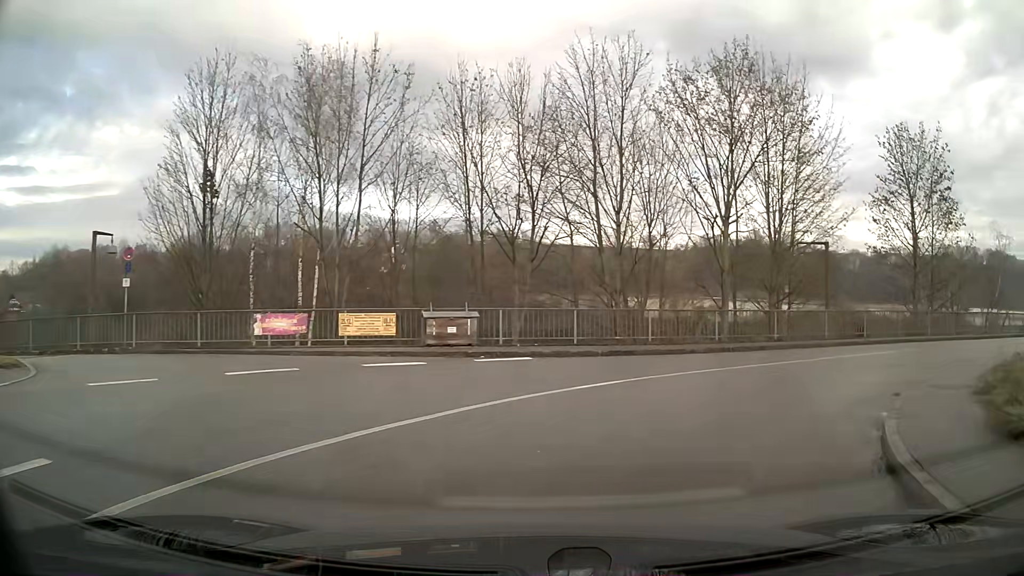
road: tertiary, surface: asphalt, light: Day
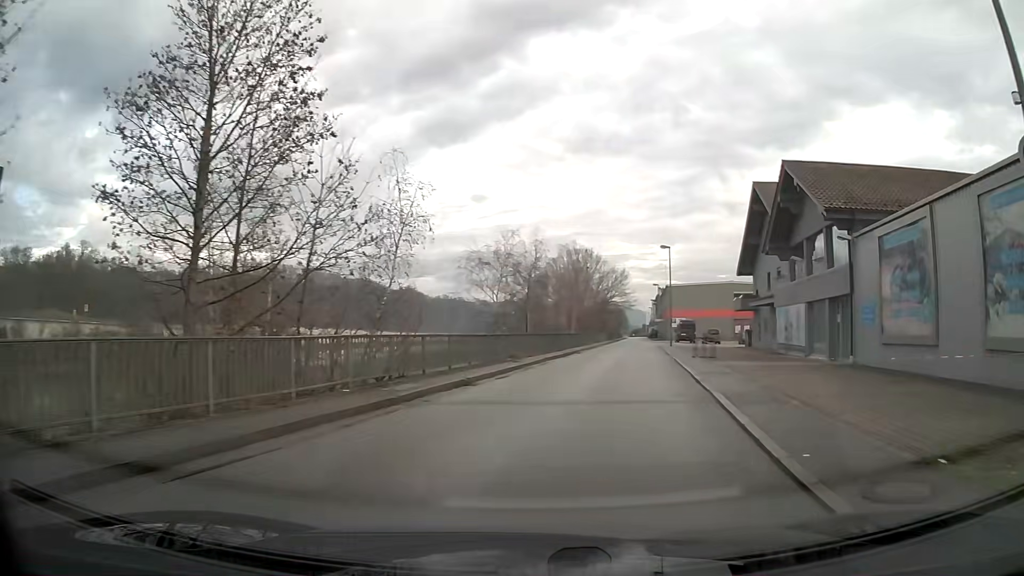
(+10.9, +17.8) m; +58°
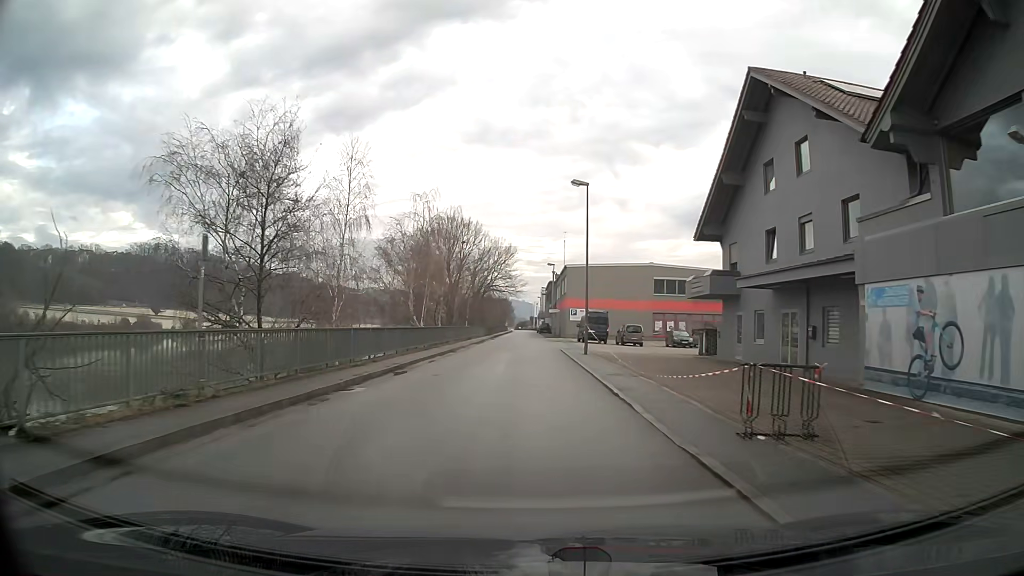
(+2.2, +22.8) m; +7°
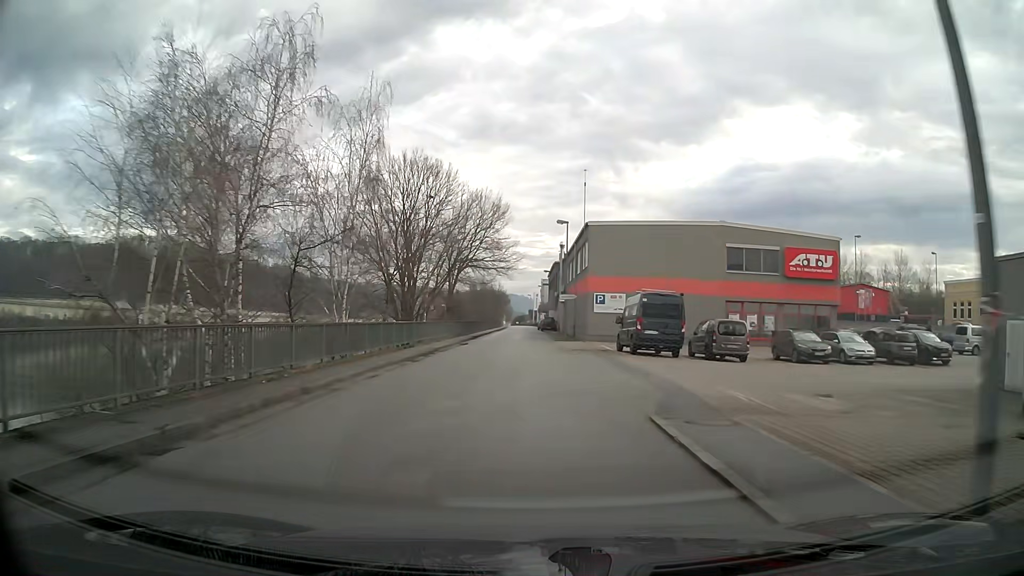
(0.0, +27.6) m; 0°
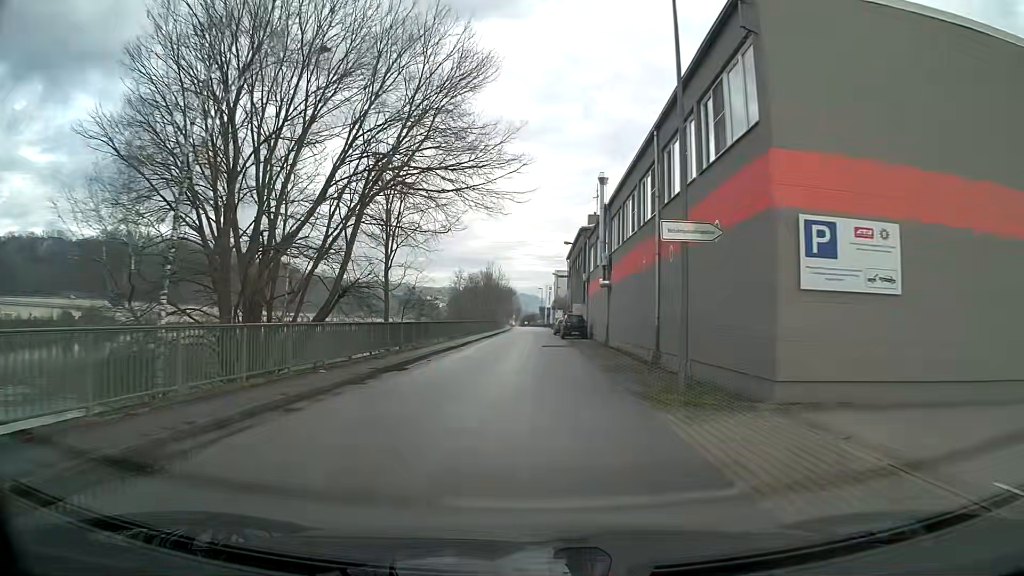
(-0.2, +32.5) m; -1°
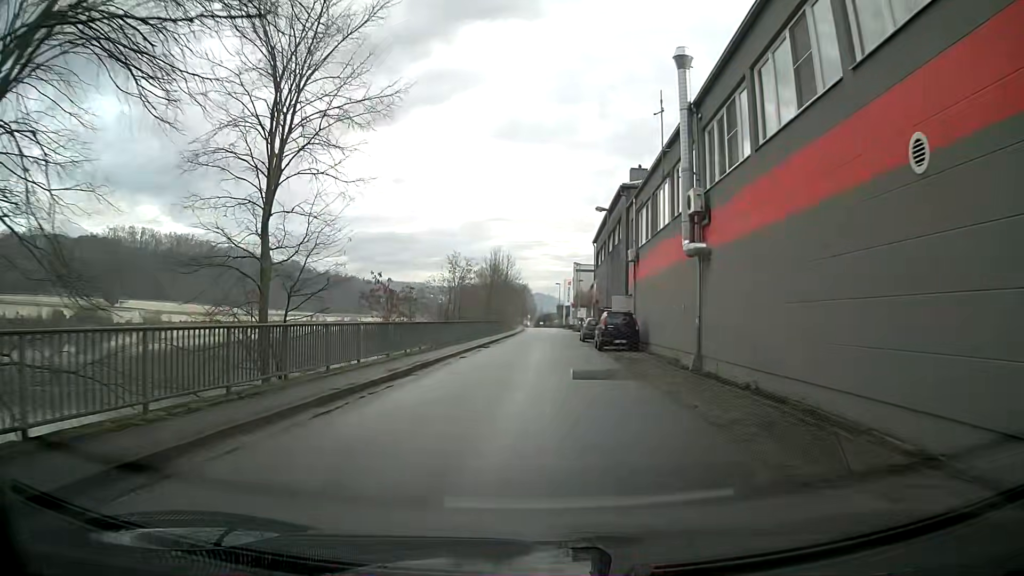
(-0.2, +17.6) m; -1°
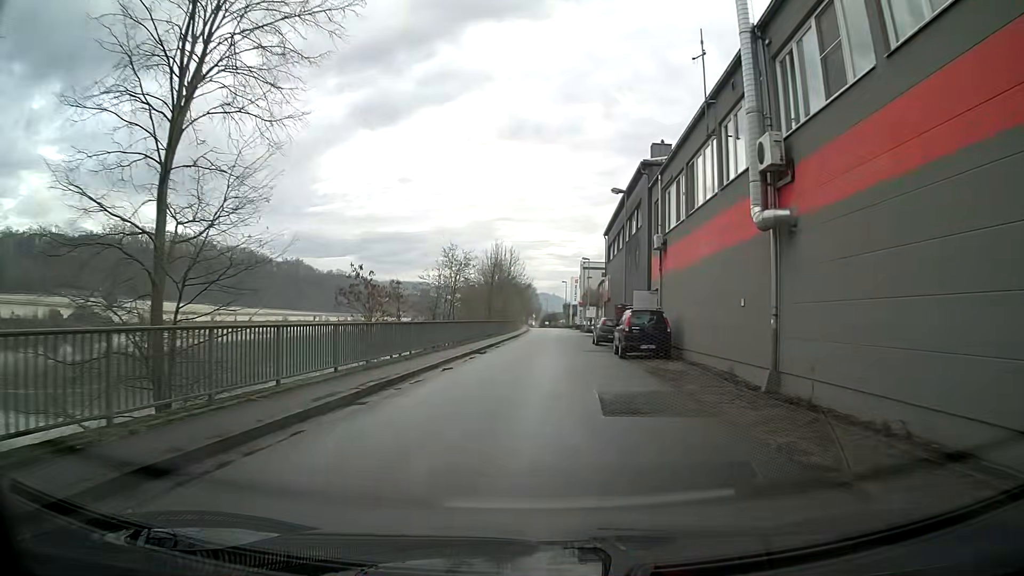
(0.0, +5.6) m; 0°
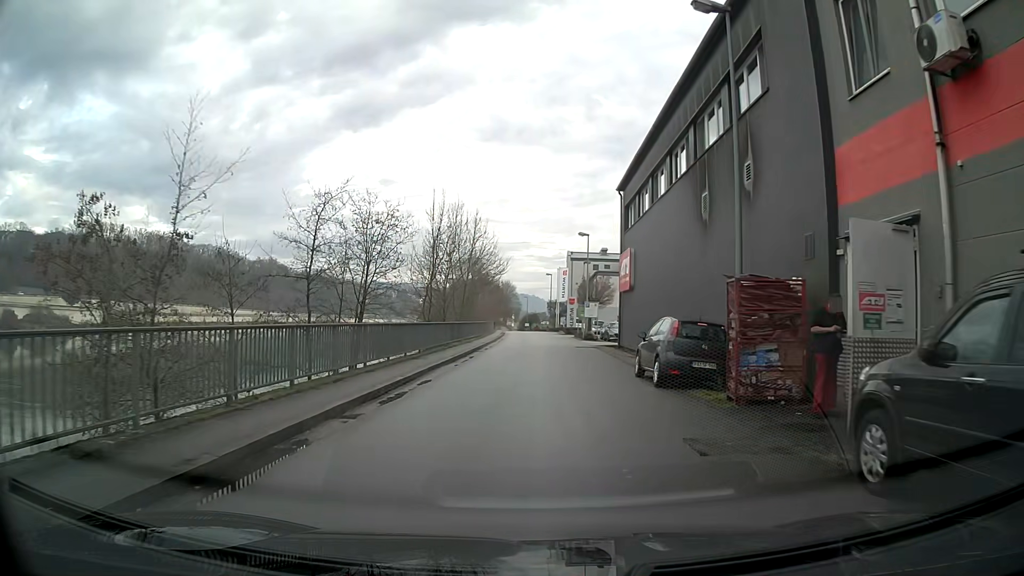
(+0.3, +21.2) m; +2°
